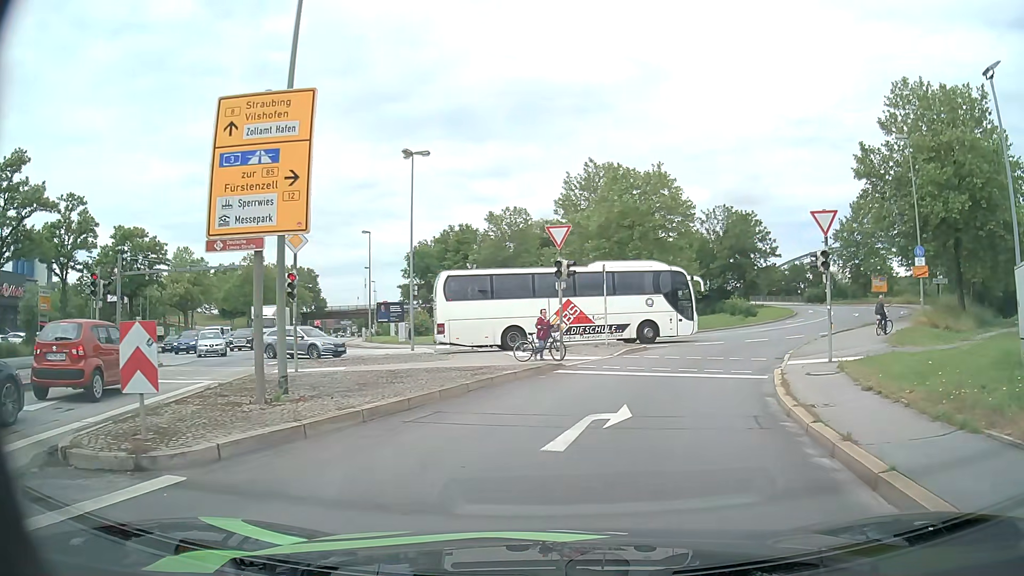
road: primary_link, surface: asphalt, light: Day
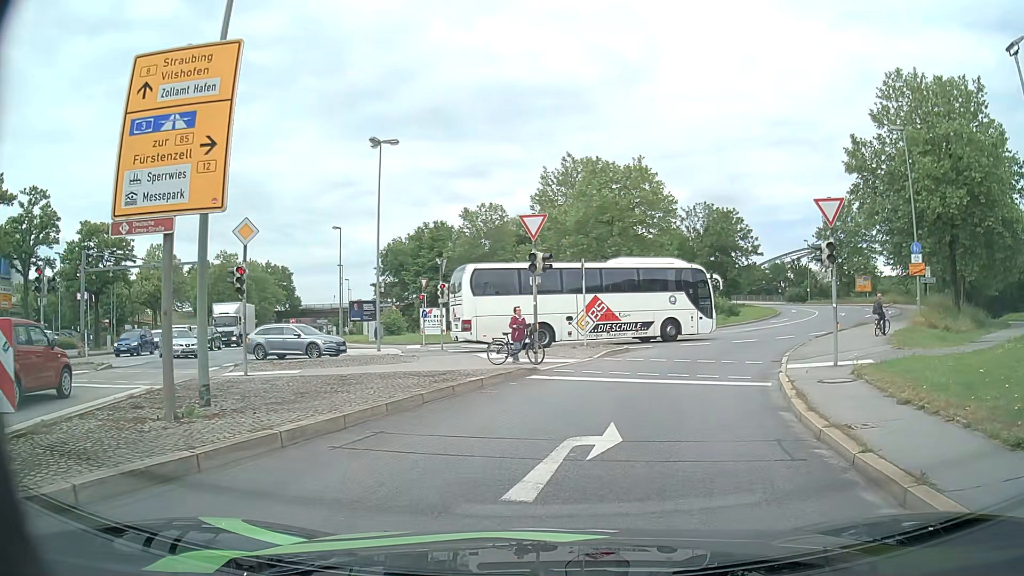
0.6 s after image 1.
(0.0, +2.0) m; +2°
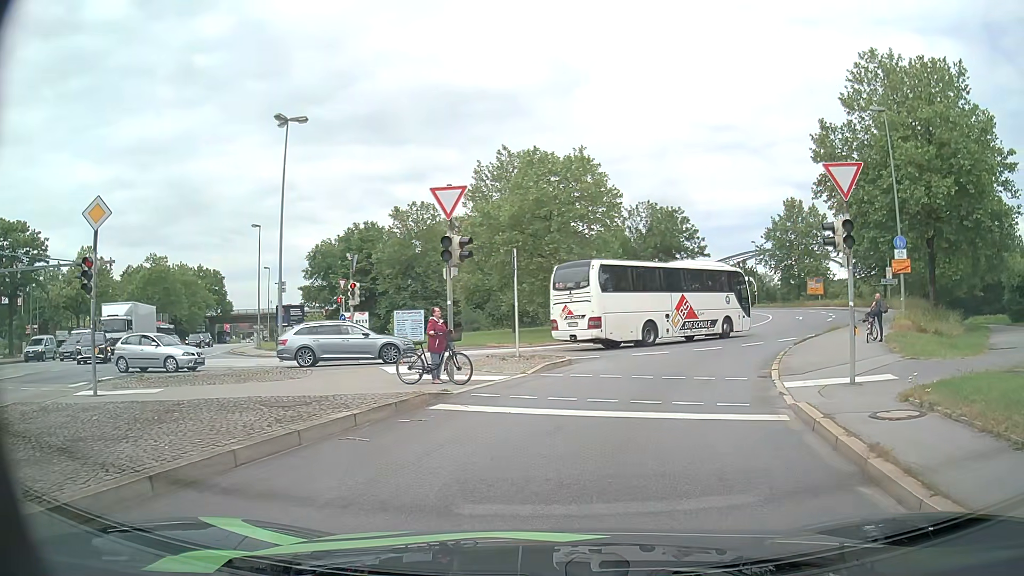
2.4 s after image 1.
(+0.2, +4.5) m; +6°
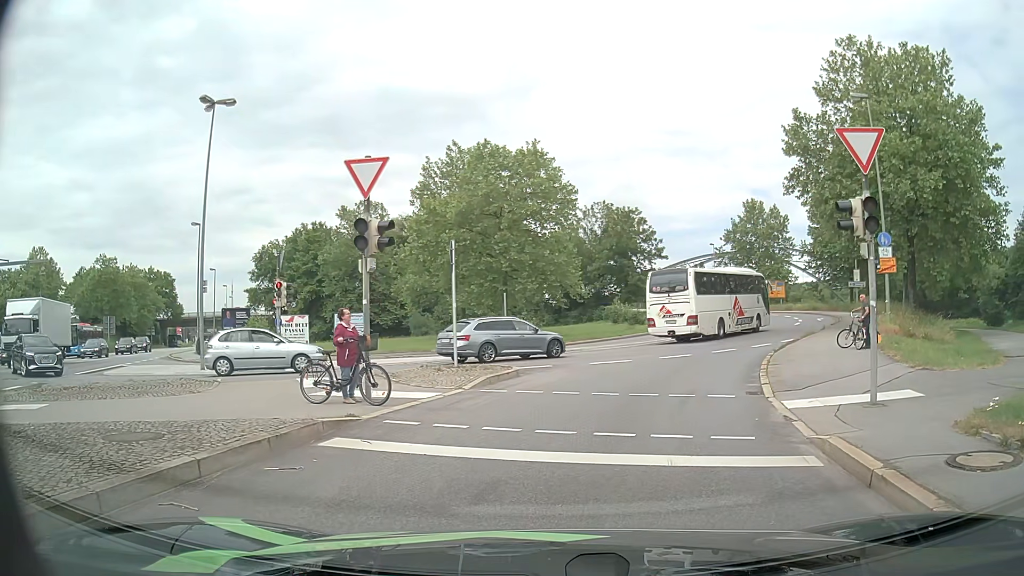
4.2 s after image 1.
(+0.1, +2.8) m; +4°
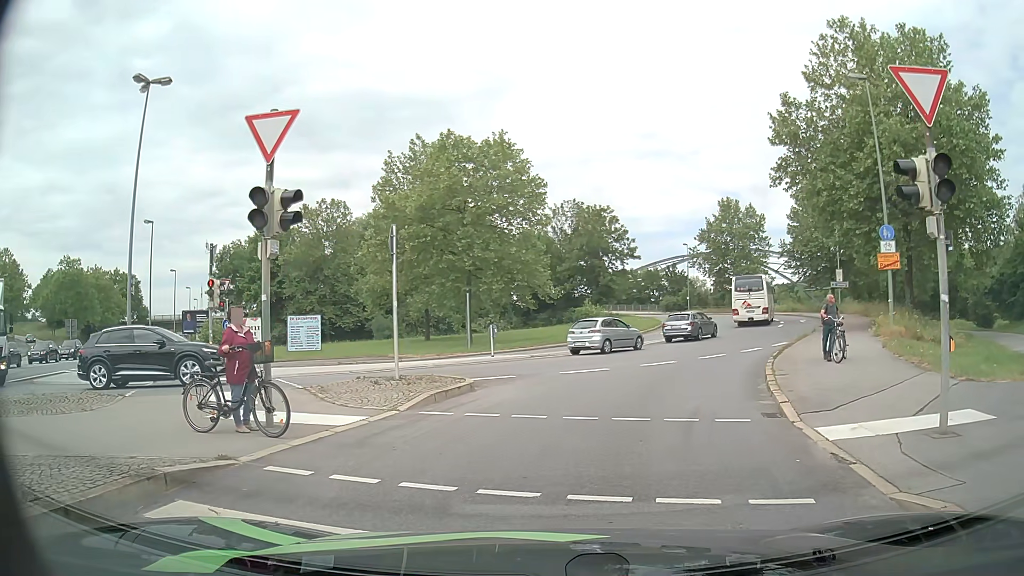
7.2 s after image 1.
(0.0, +3.0) m; +2°
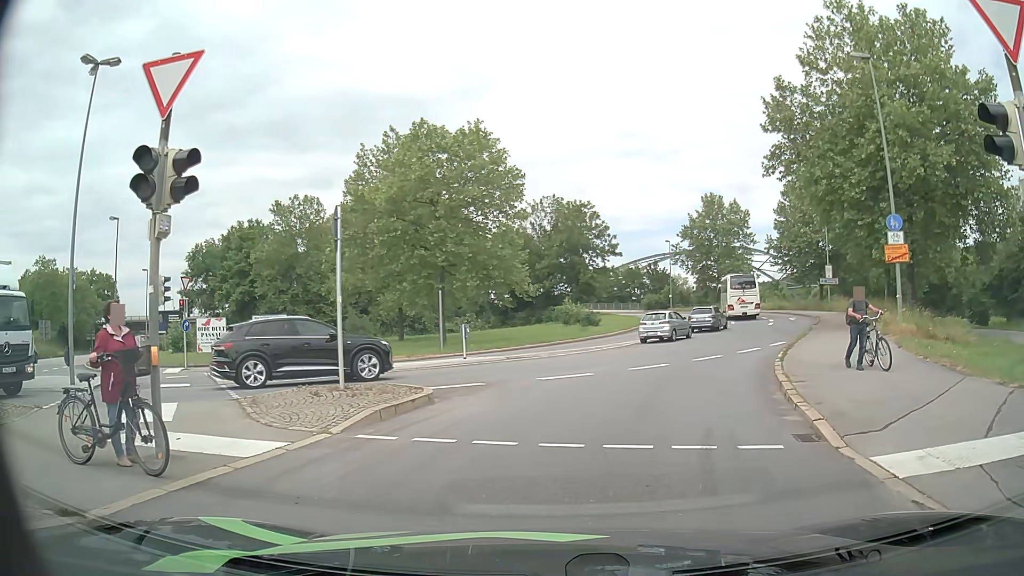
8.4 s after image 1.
(0.0, +2.3) m; +2°
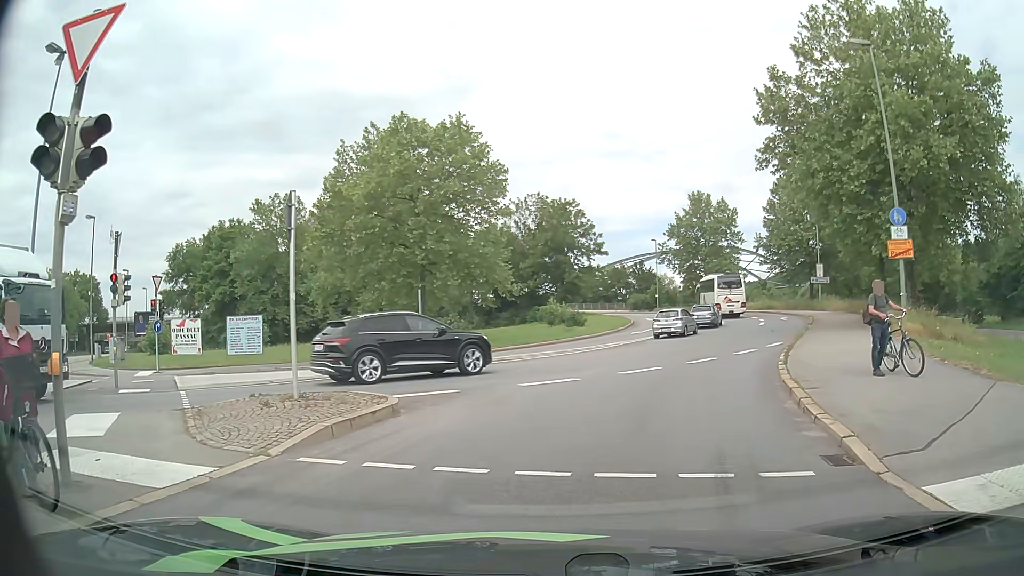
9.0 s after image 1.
(0.0, +1.4) m; +1°
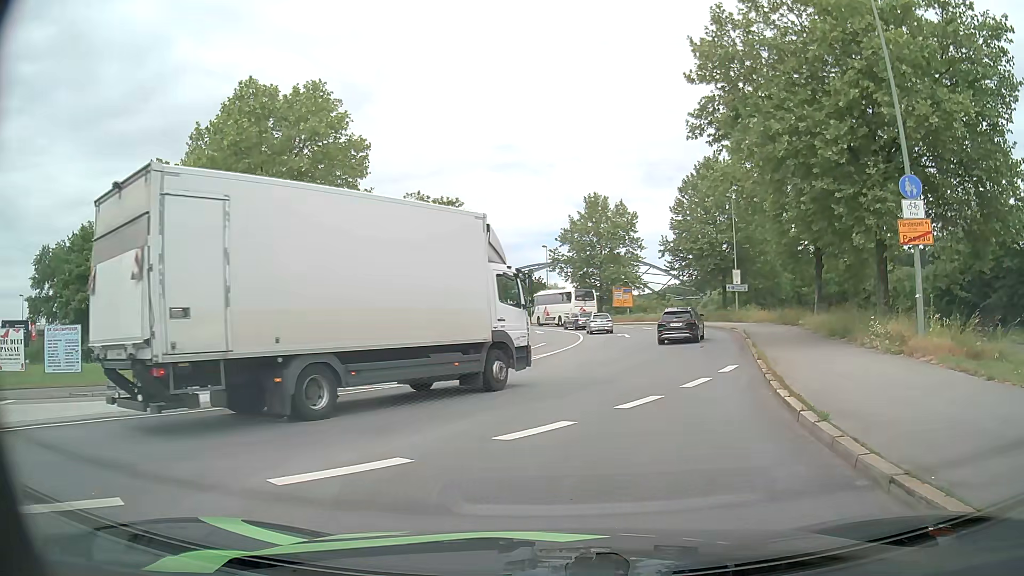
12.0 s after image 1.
(+0.5, +7.5) m; +10°
